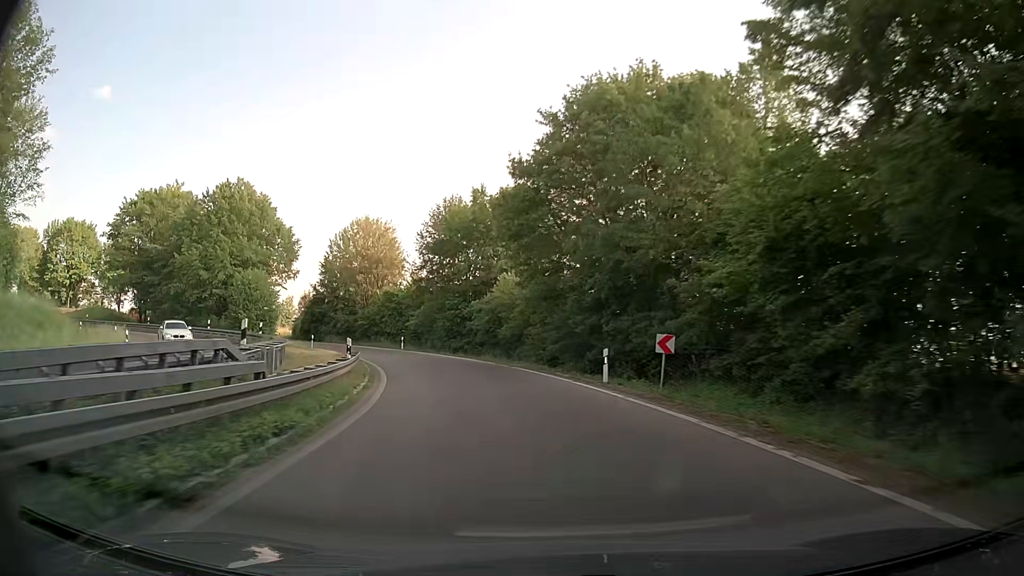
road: trunk_link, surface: asphalt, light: Day
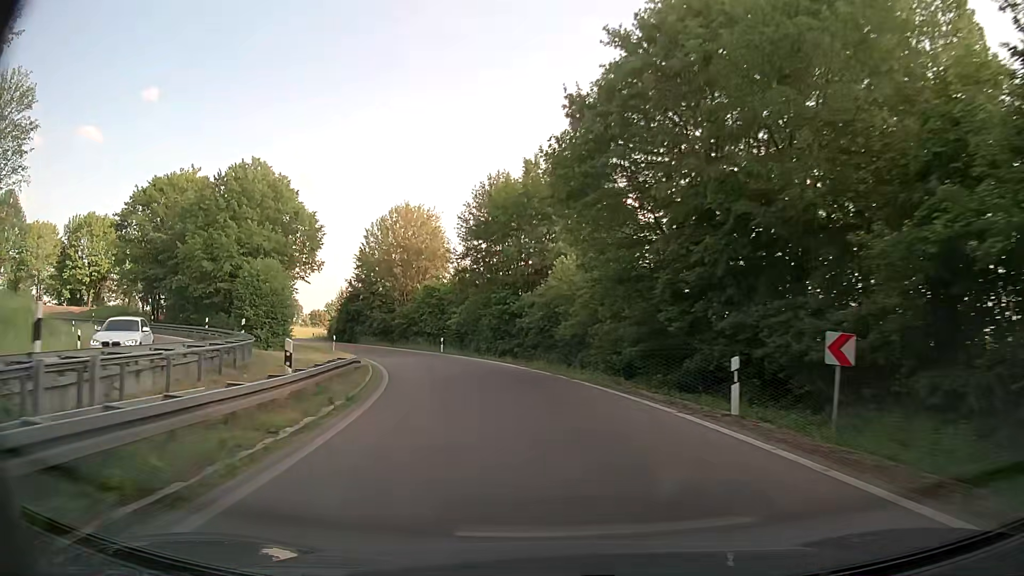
(-0.4, +8.5) m; -5°
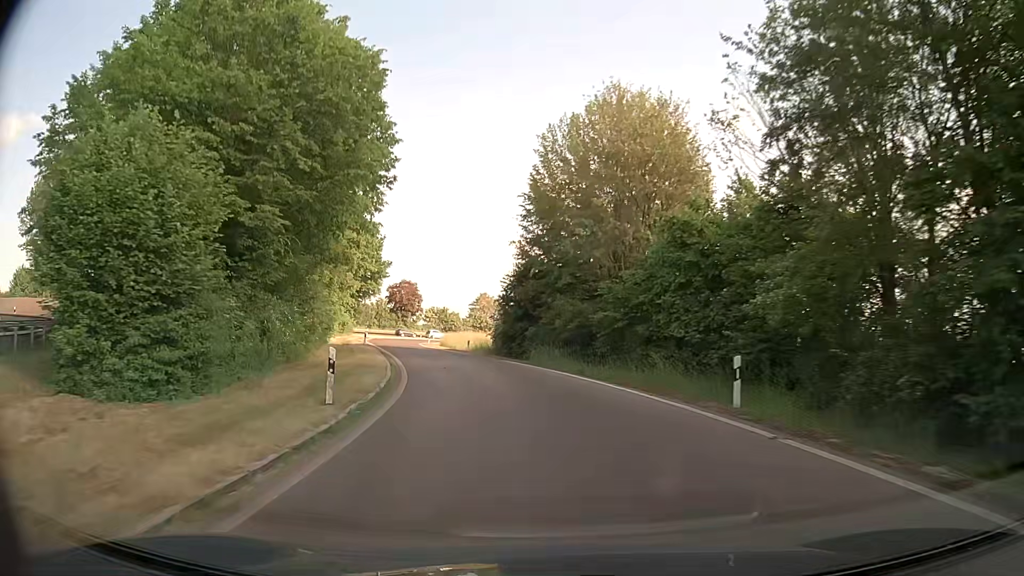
(-5.9, +32.8) m; -19°
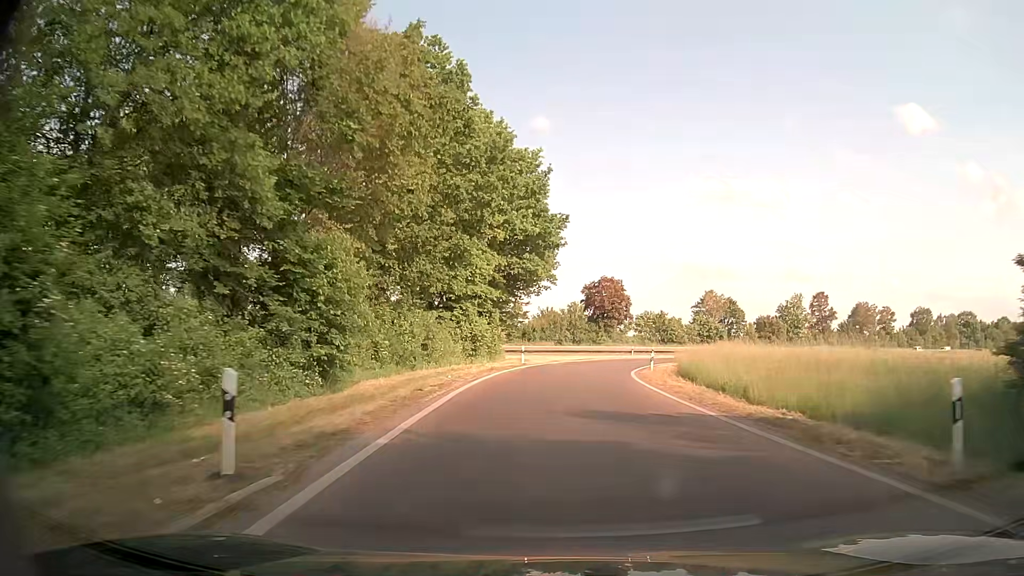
(-7.5, +39.8) m; -17°
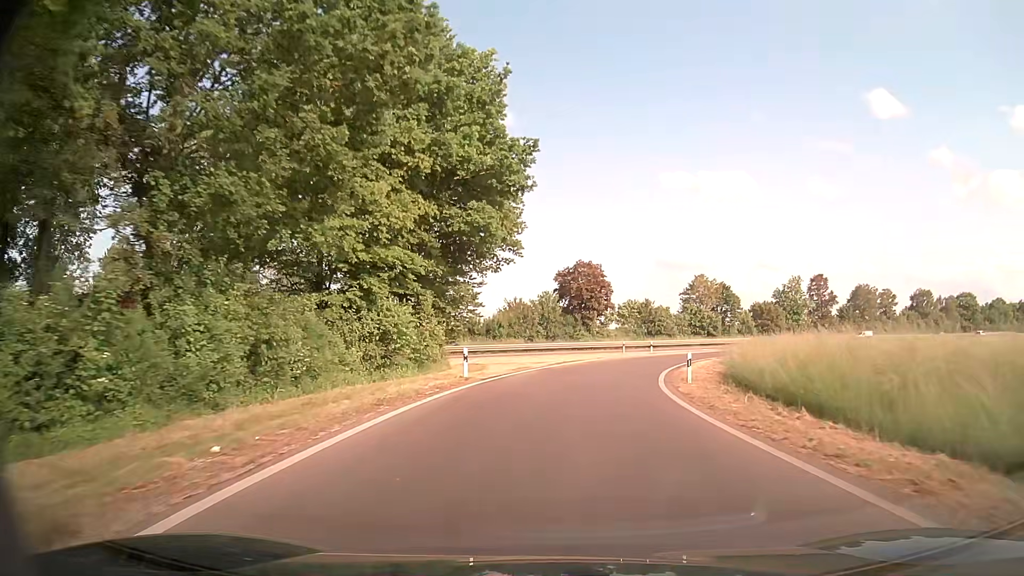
(+0.1, +16.2) m; +1°
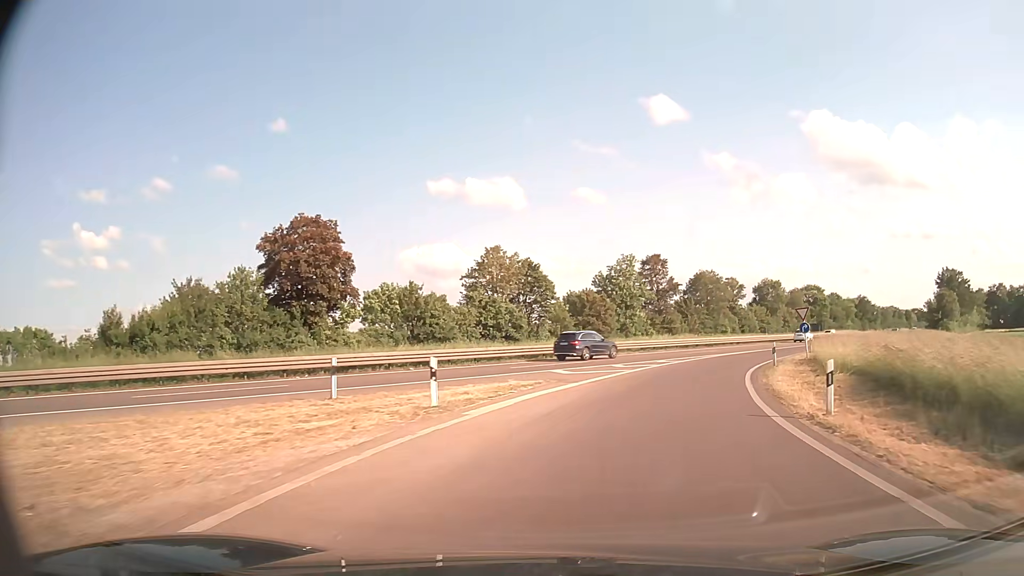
(+5.3, +41.0) m; +20°
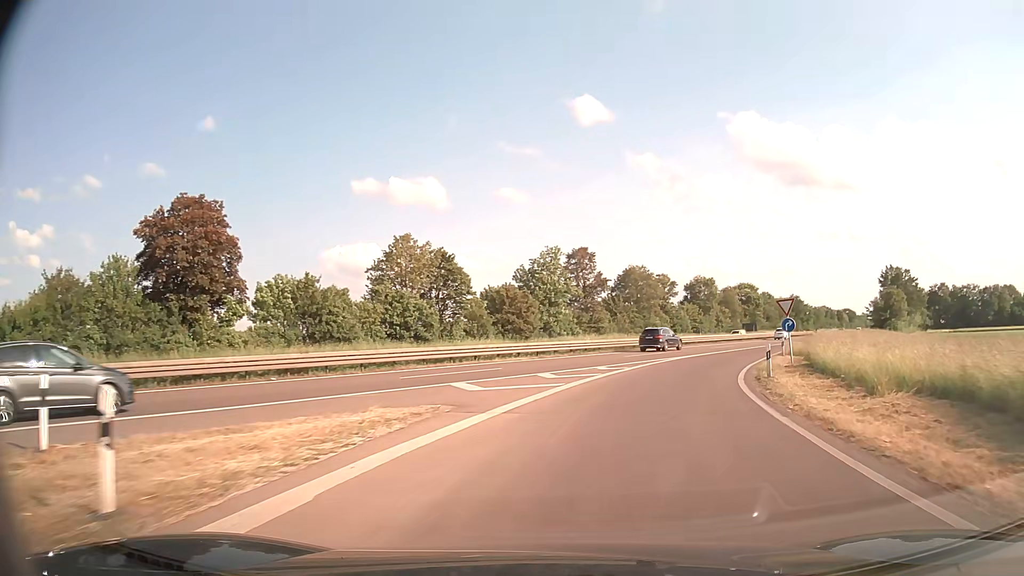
(+0.4, +8.4) m; +5°
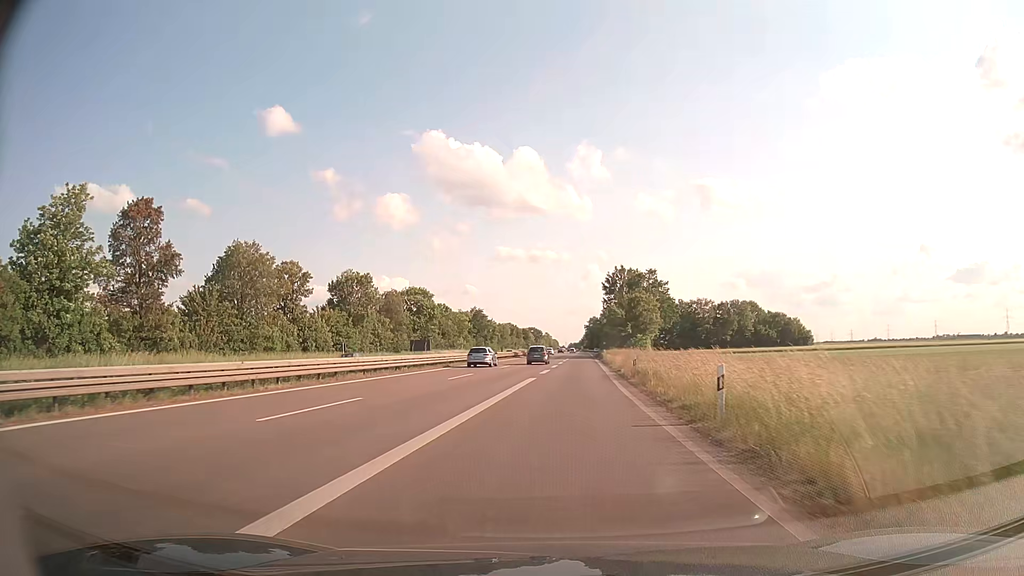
(+12.8, +41.2) m; +29°
(0, +10) (+1, +20) (+1, +30) (+2, +40) (+2, +50) (+3, +60) (+3, +70) (+4, +80) (+4, +90) (+5, +100) m
